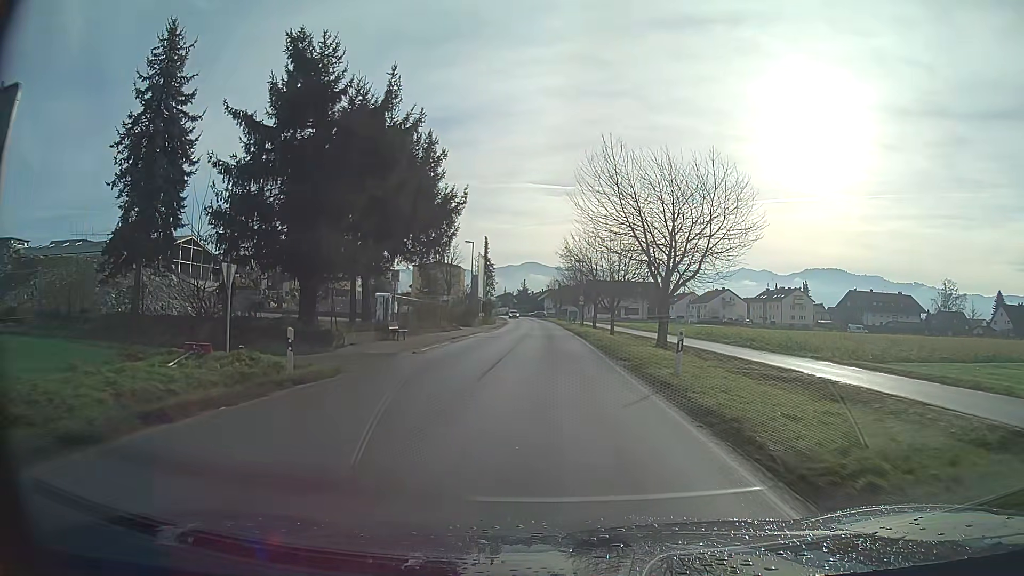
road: secondary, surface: asphalt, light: Day
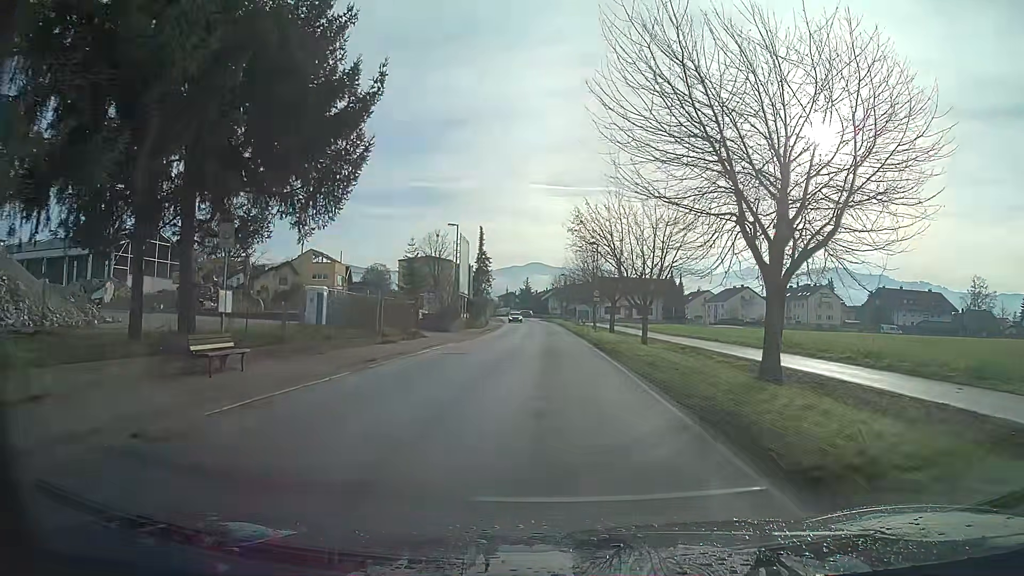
(-0.1, +16.3) m; 0°
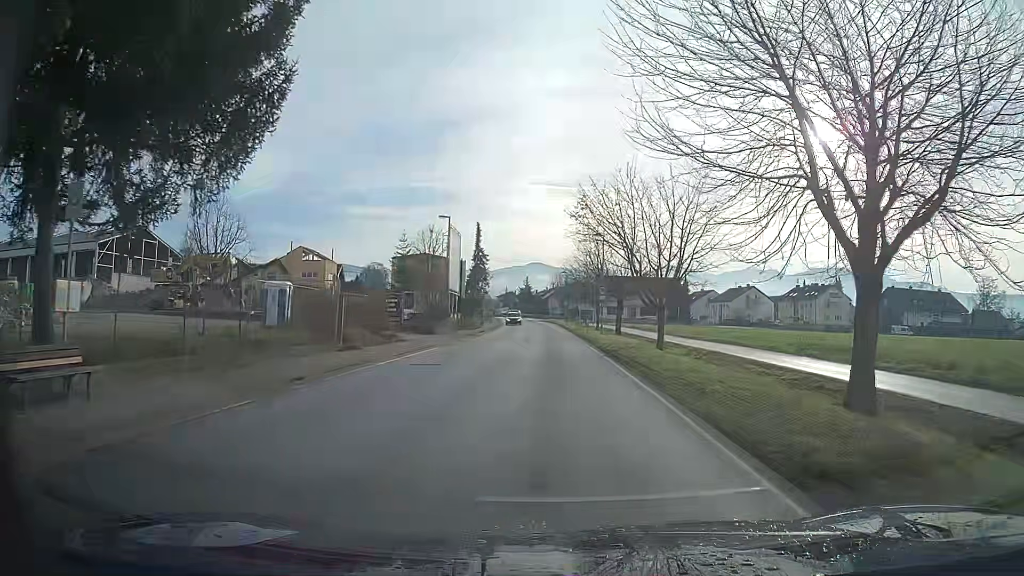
(0.0, +5.3) m; 0°
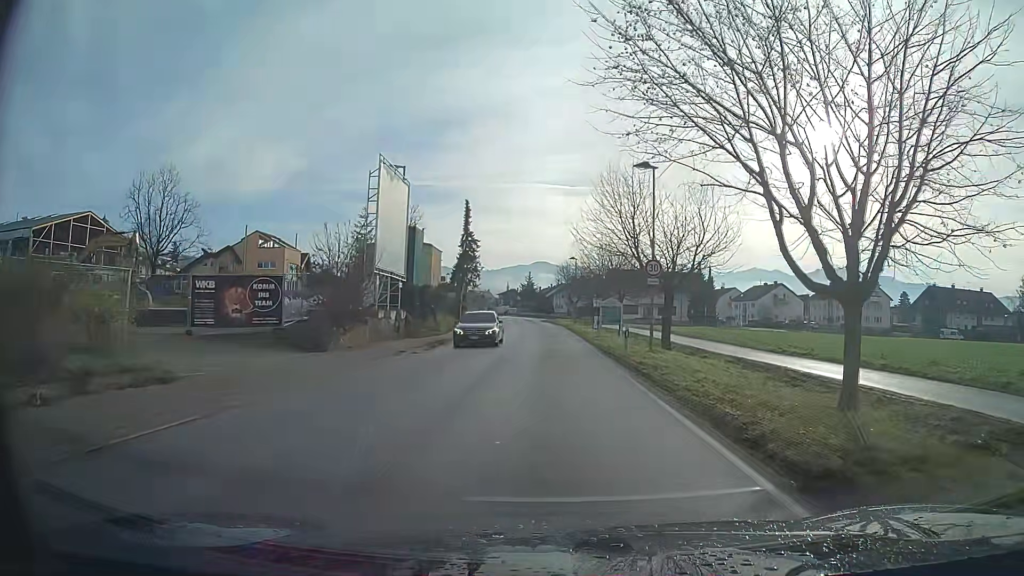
(-0.1, +19.9) m; 0°
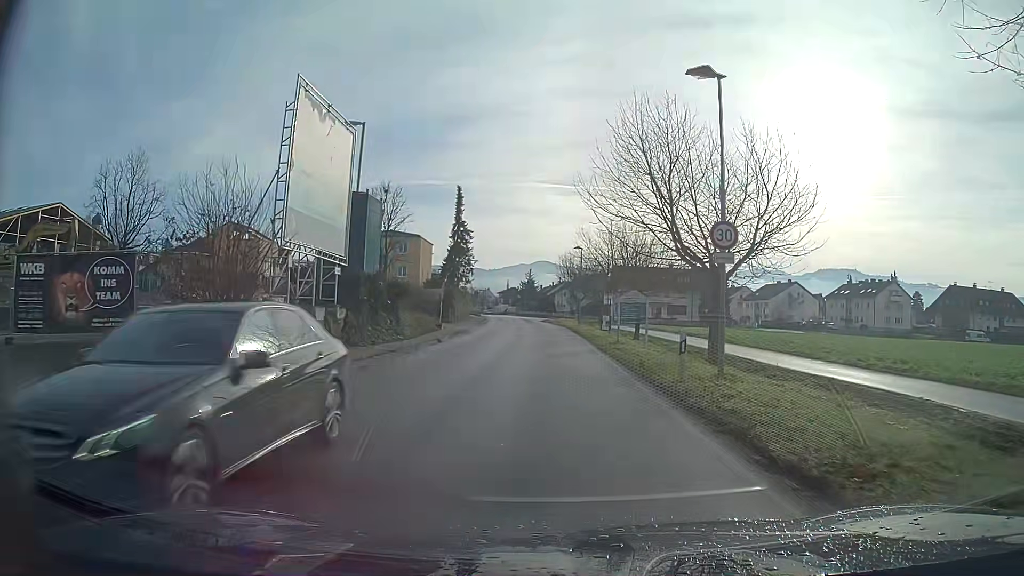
(0.0, +9.2) m; 0°
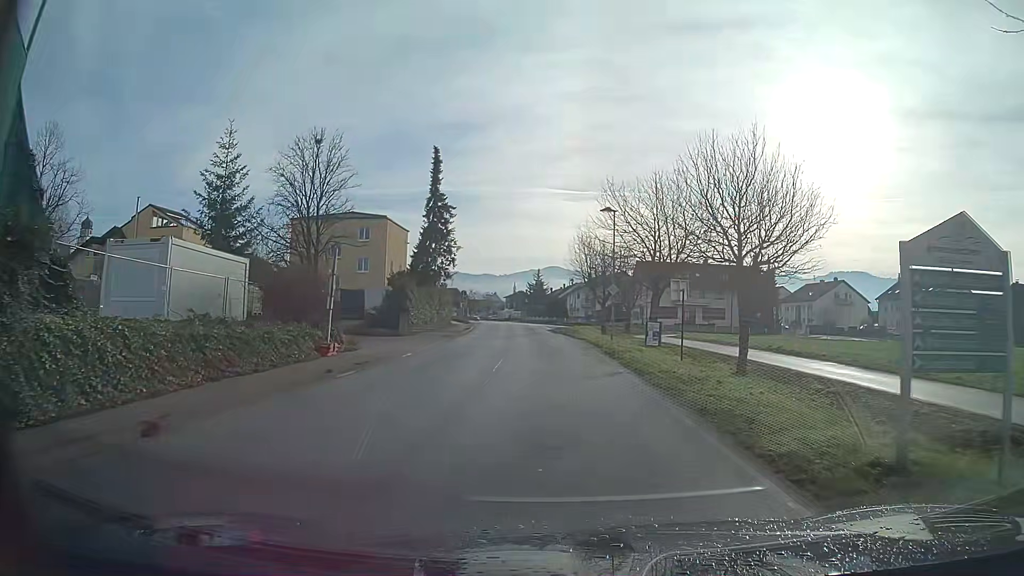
(-0.2, +21.8) m; -2°
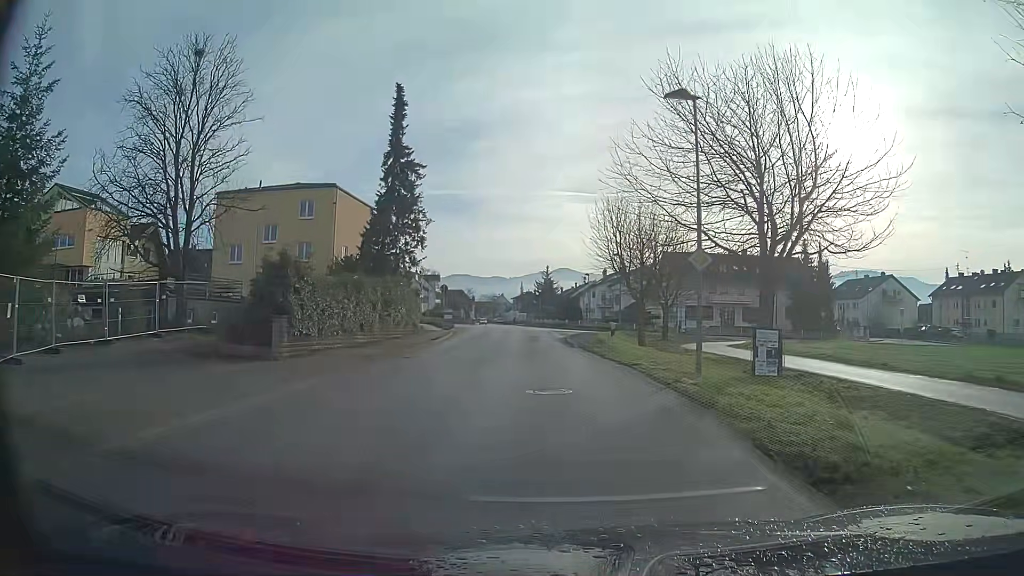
(0.0, +17.6) m; -1°
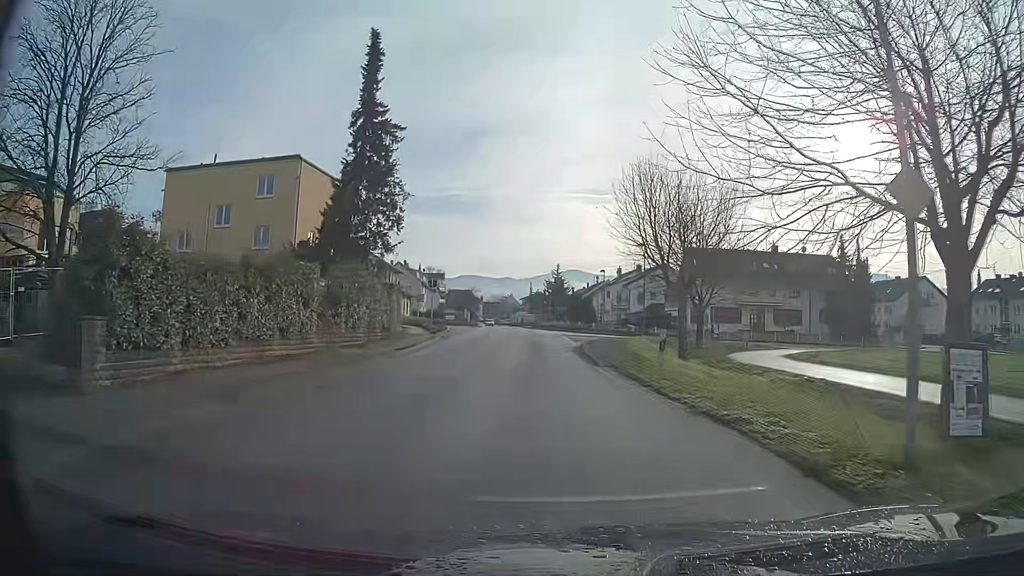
(-0.1, +8.9) m; -1°
(0, +10) (0, +20) (-1, +30) (-1, +40) (-1, +50) (-2, +60) (-3, +70) (-4, +80) (-5, +90) (-6, +100) m
